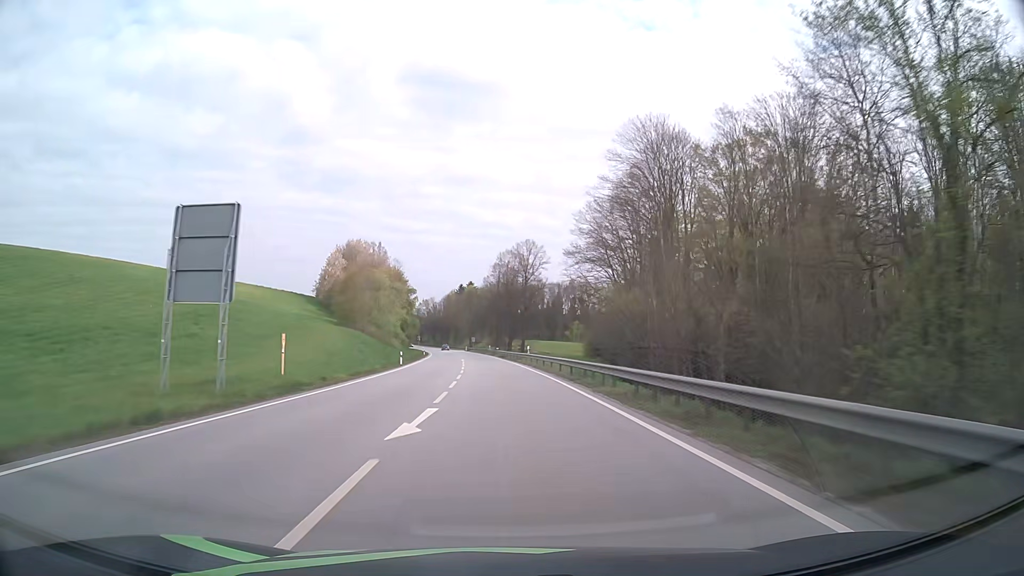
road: primary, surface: asphalt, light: Day
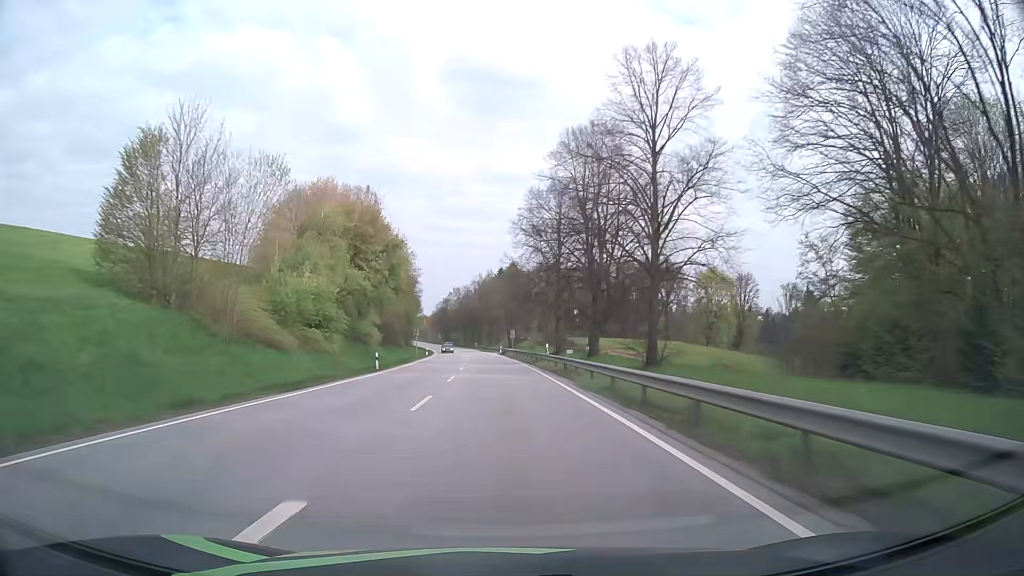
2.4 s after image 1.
(-2.2, +63.2) m; -4°
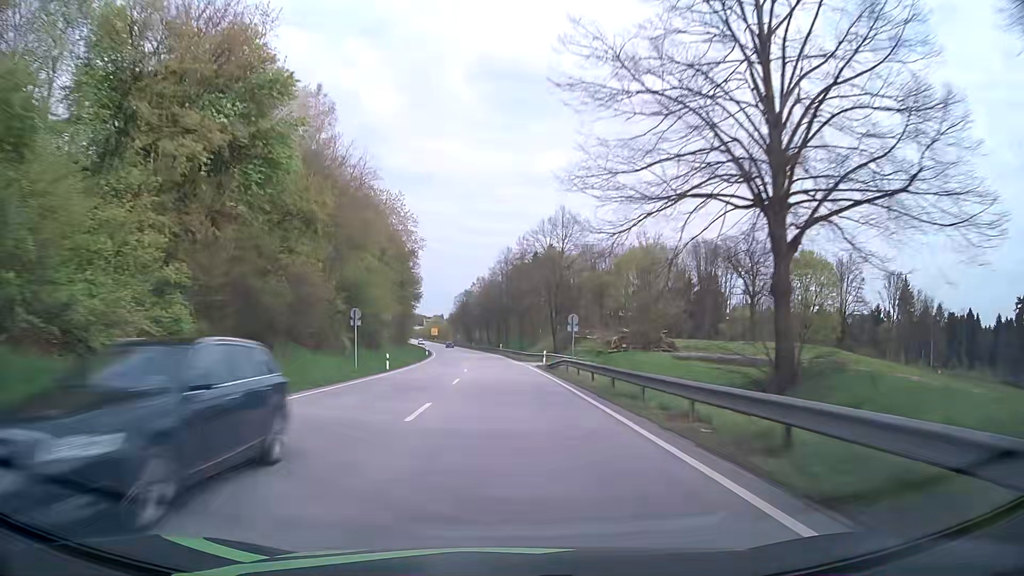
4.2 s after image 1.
(-1.3, +47.4) m; -3°
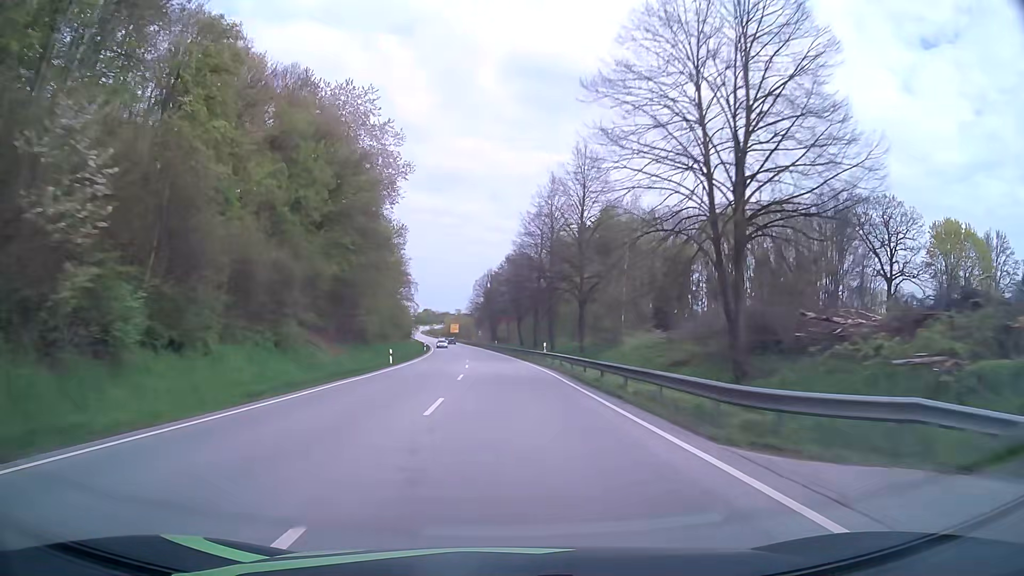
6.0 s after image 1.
(-1.2, +47.3) m; -3°
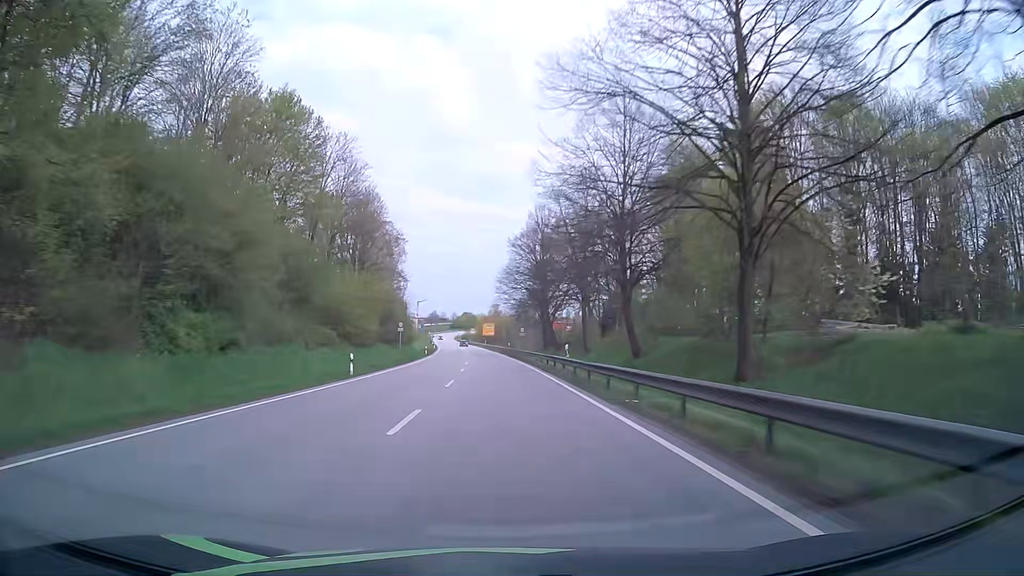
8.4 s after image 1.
(-2.0, +63.1) m; -4°
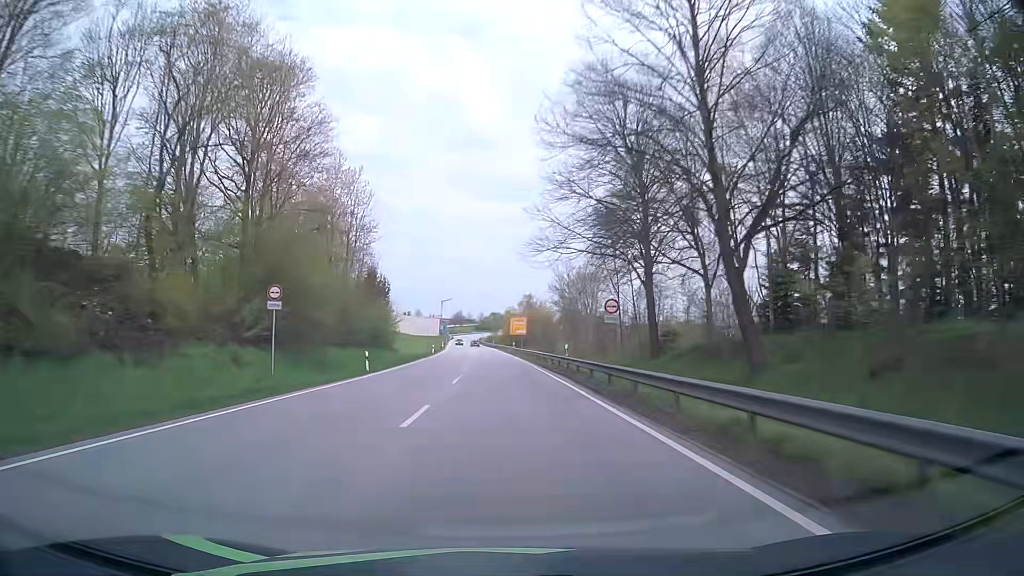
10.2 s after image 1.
(-1.0, +47.3) m; -3°
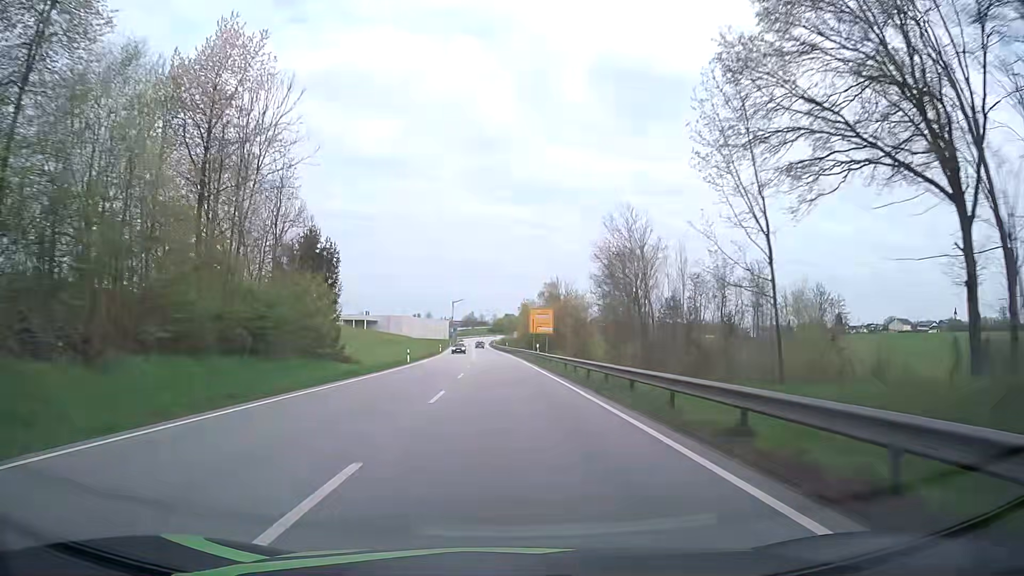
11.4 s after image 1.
(-0.3, +31.5) m; -1°
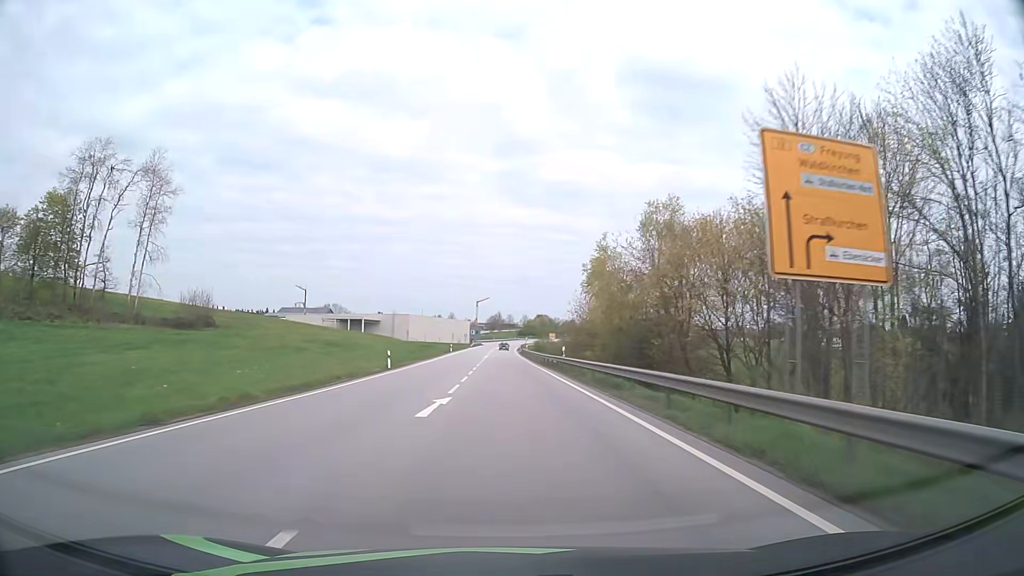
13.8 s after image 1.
(-1.2, +63.0) m; -2°
(0, +10) (0, +20) (0, +30) (0, +40) (0, +50) (0, +60) (0, +70) (0, +80) (0, +90) (0, +100) m
